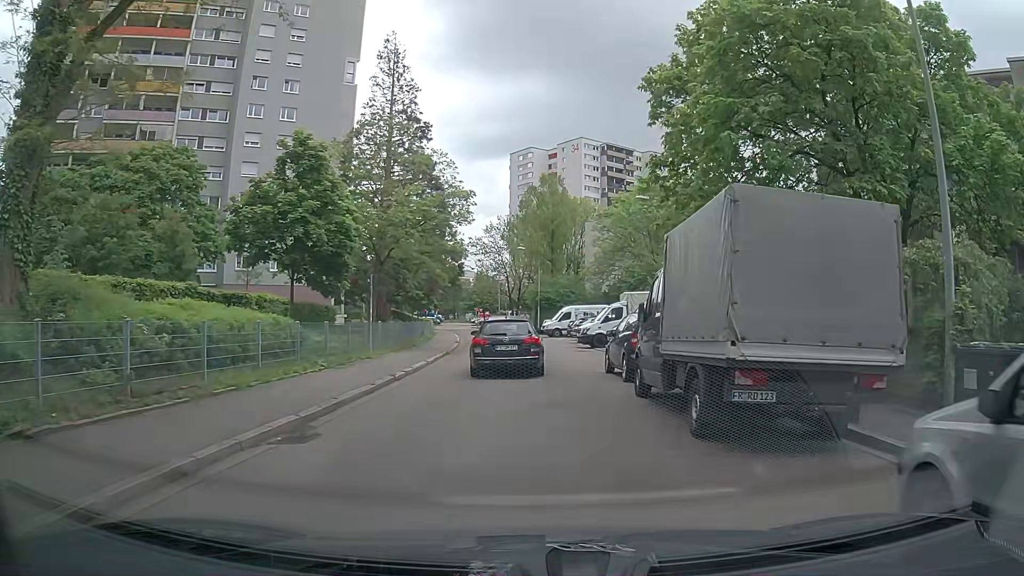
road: residential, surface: asphalt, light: Day
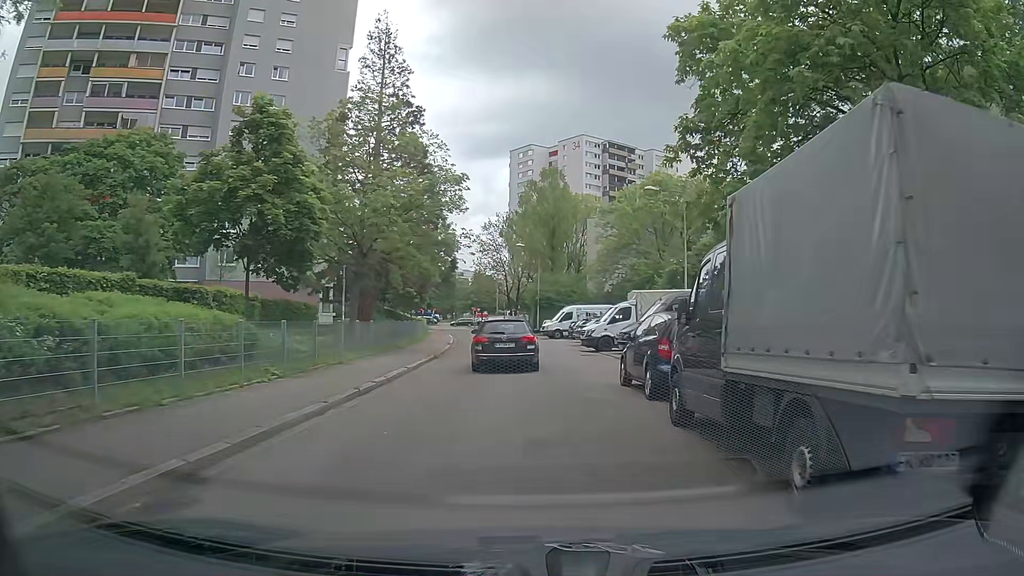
(0.0, +3.3) m; -1°
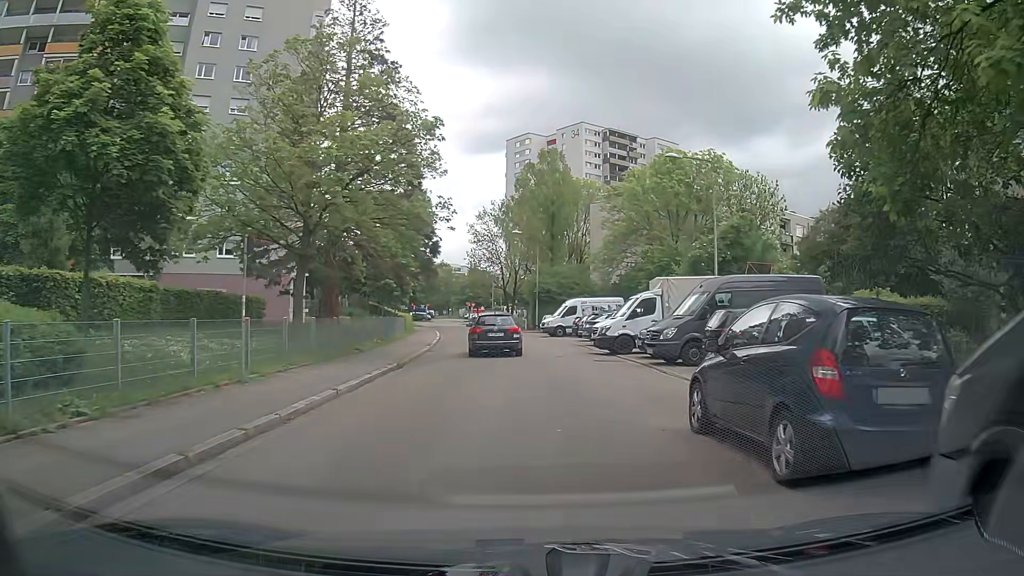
(+0.1, +6.8) m; +1°
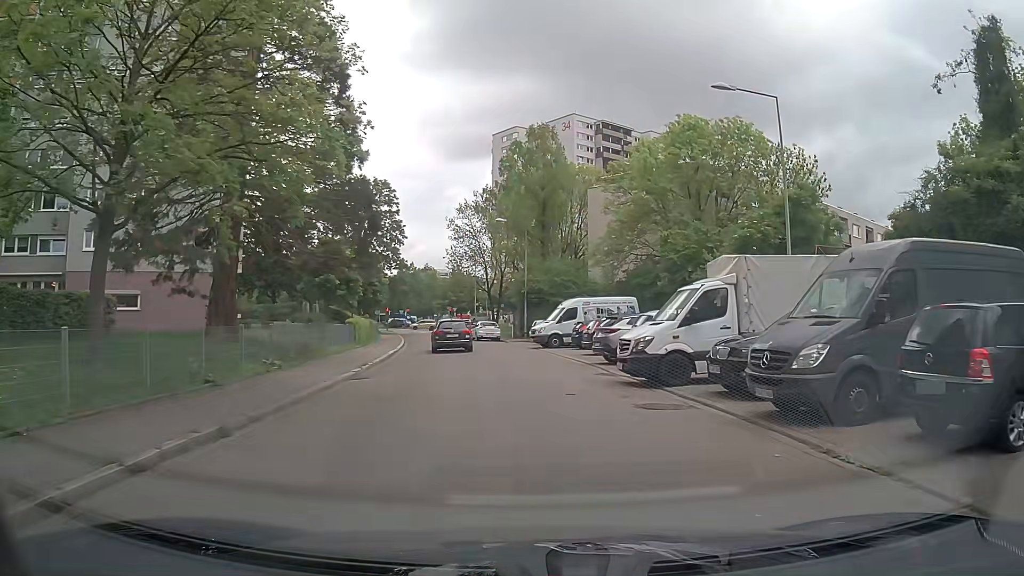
(+0.1, +10.6) m; +1°
